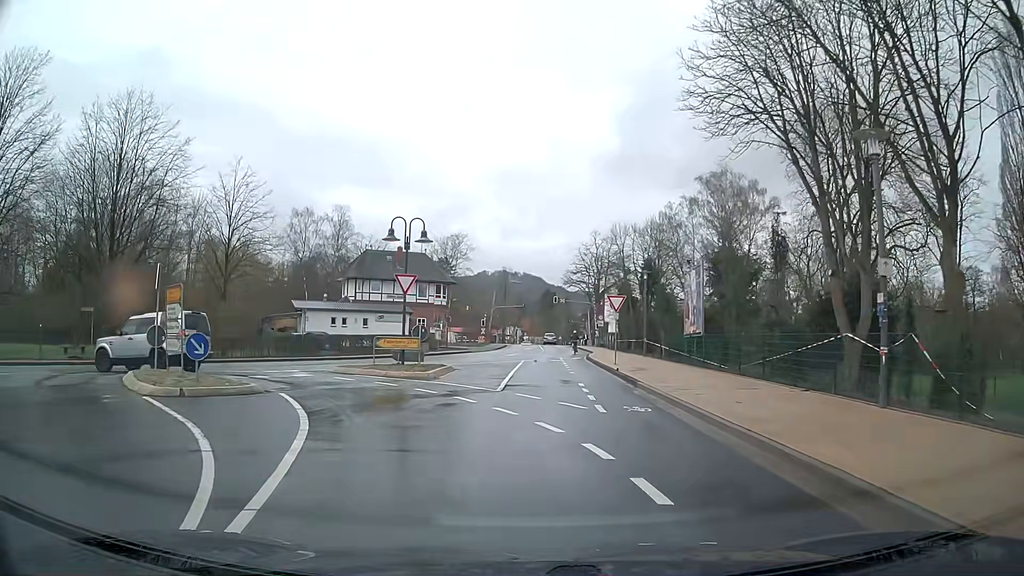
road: tertiary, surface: asphalt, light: Day
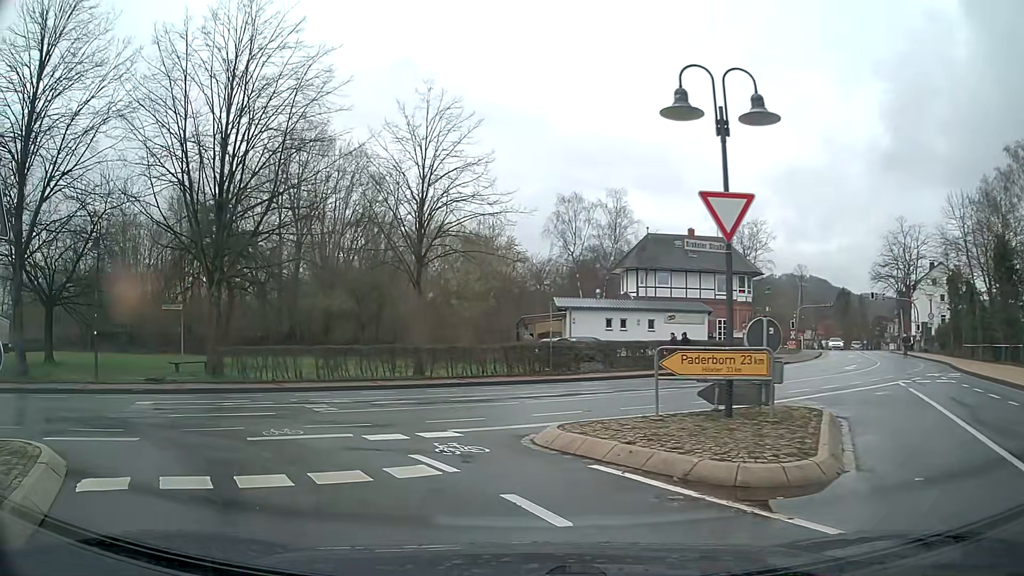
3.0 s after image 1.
(-2.2, +14.0) m; -24°
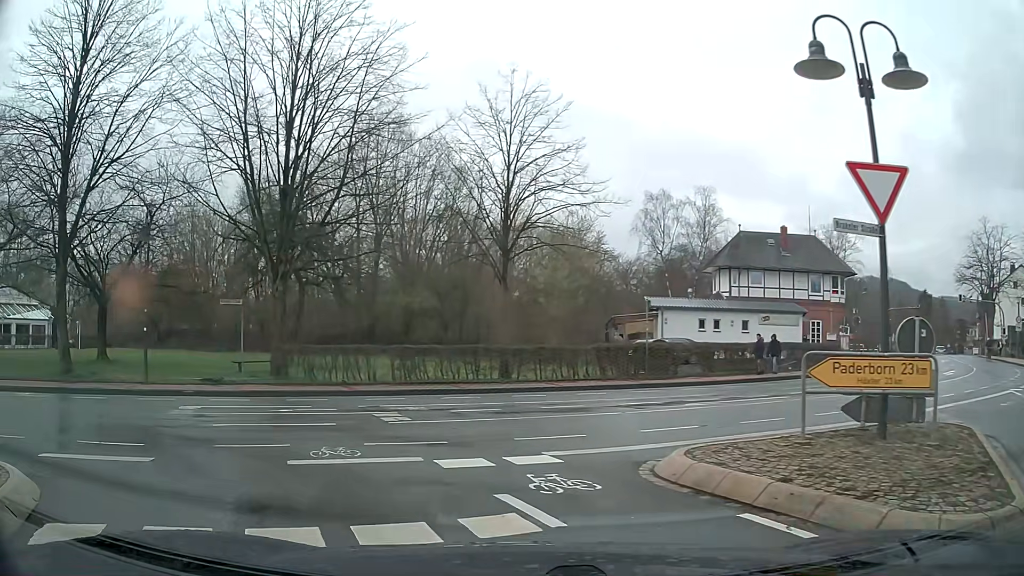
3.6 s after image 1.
(-0.1, +1.9) m; -6°
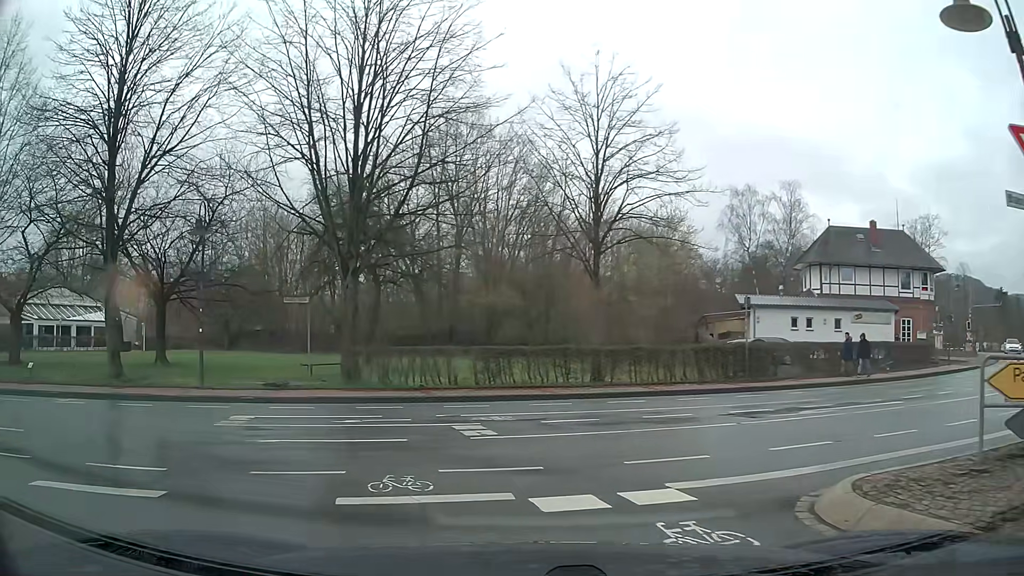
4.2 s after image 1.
(-0.1, +1.7) m; -7°
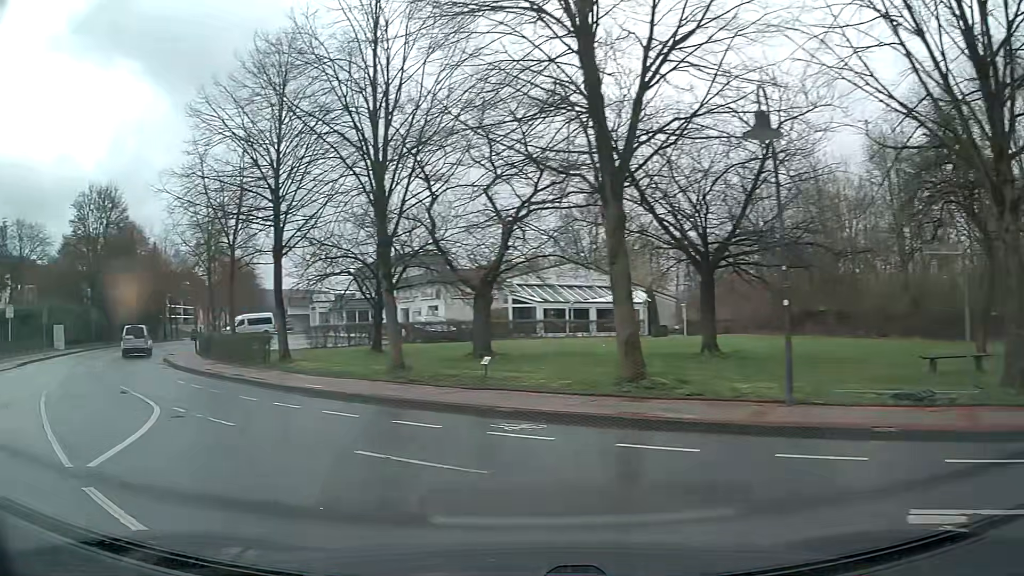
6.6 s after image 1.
(-3.3, +8.0) m; -47°
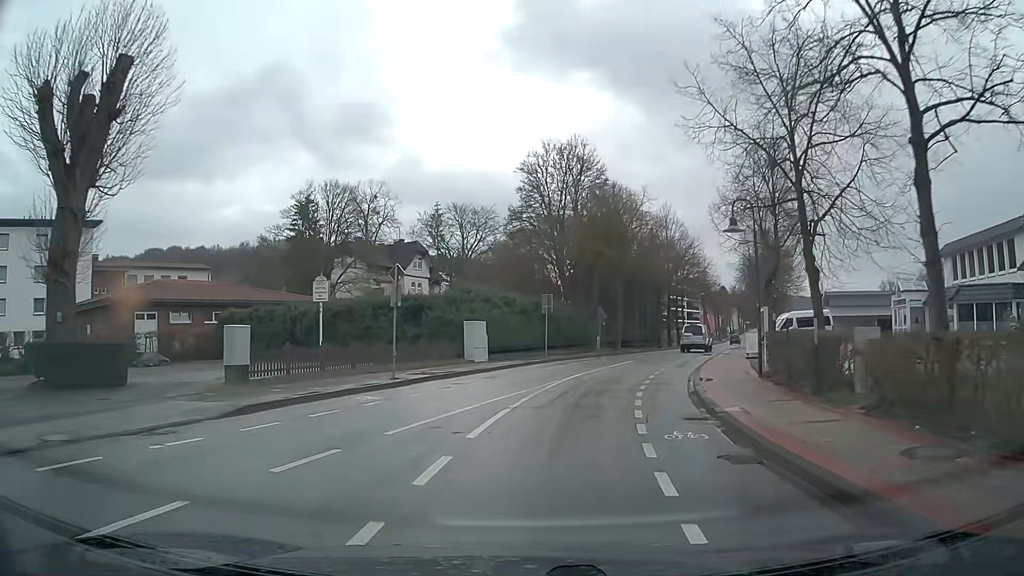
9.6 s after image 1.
(-11.3, +20.2) m; -42°
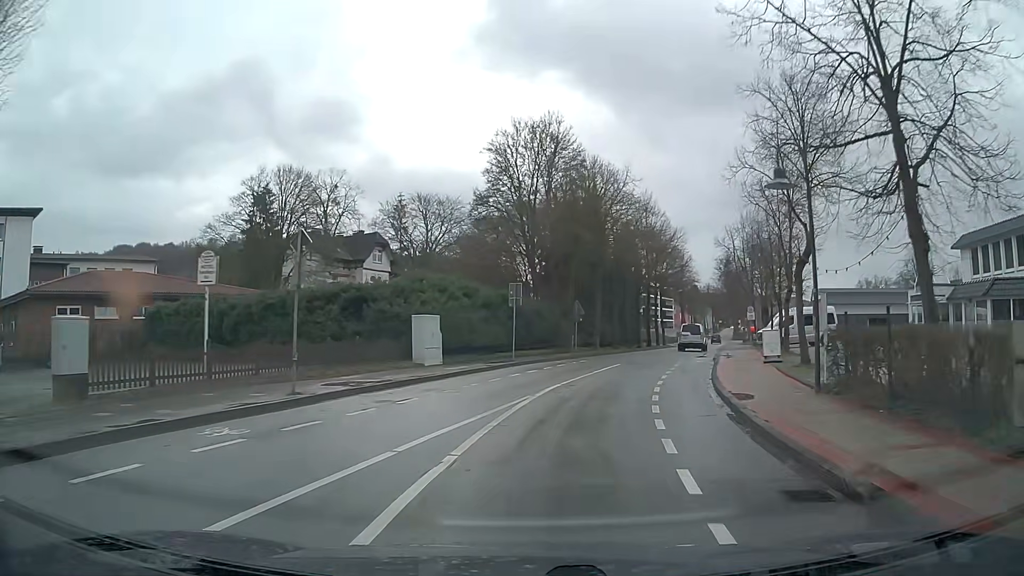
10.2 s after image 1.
(0.0, +6.1) m; +1°
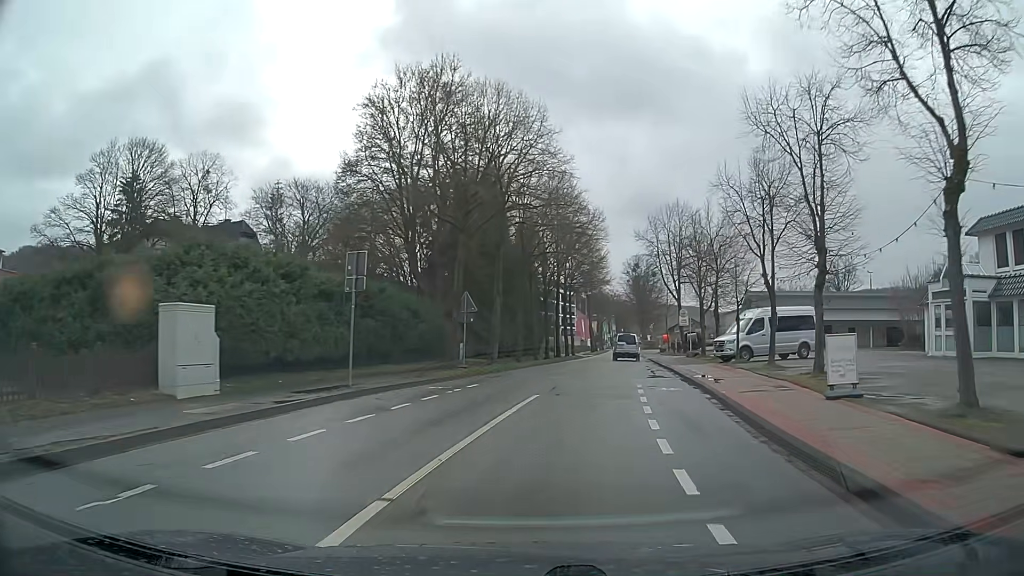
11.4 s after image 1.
(+1.0, +12.2) m; +9°
(+1, +10) (+2, +20) (+3, +30) (+5, +40) (+7, +50) (+8, +59) (+10, +69) (+12, +79) (+14, +89) (+15, +99) m
